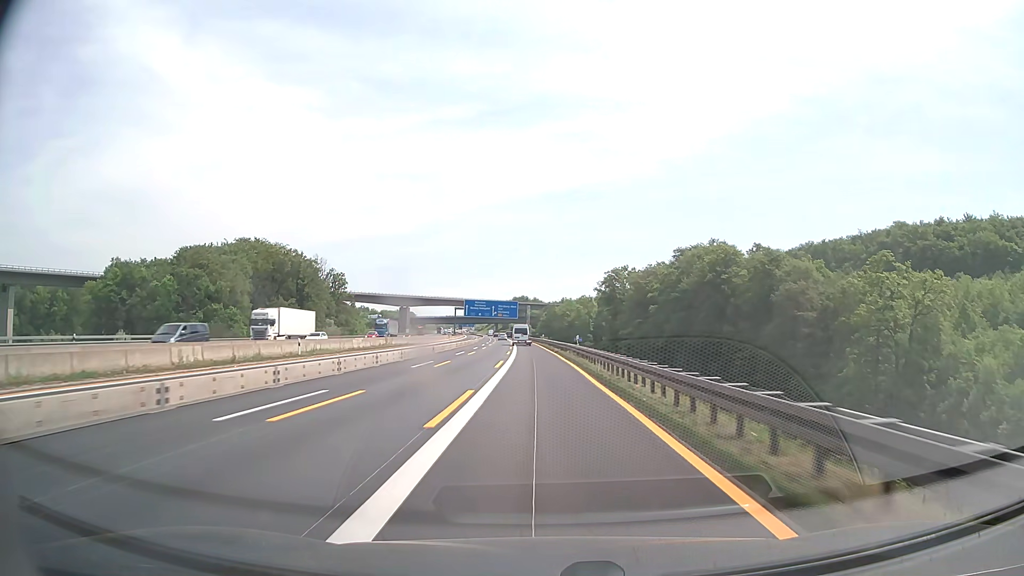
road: motorway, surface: asphalt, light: Day
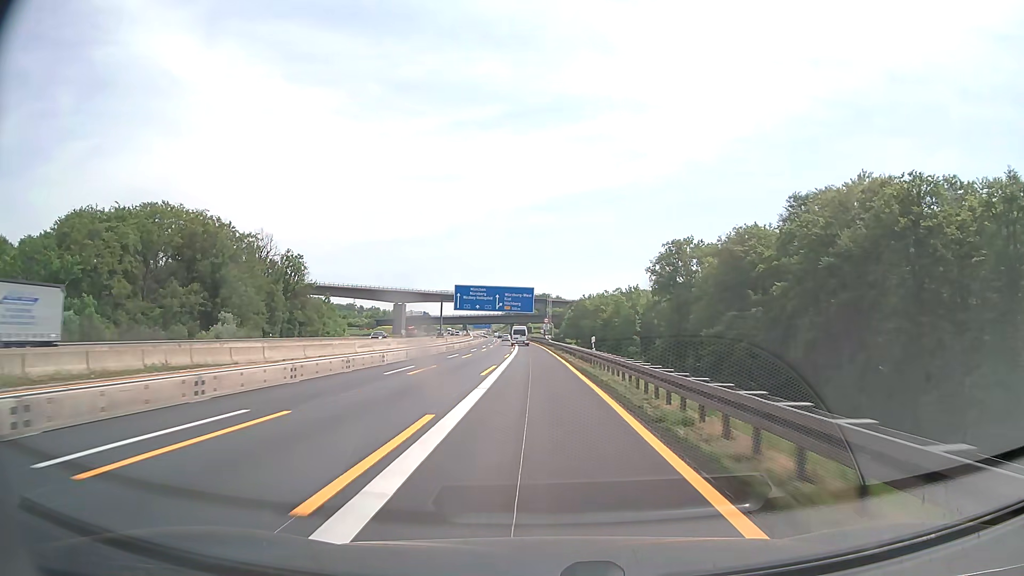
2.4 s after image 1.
(-1.0, +58.6) m; -2°
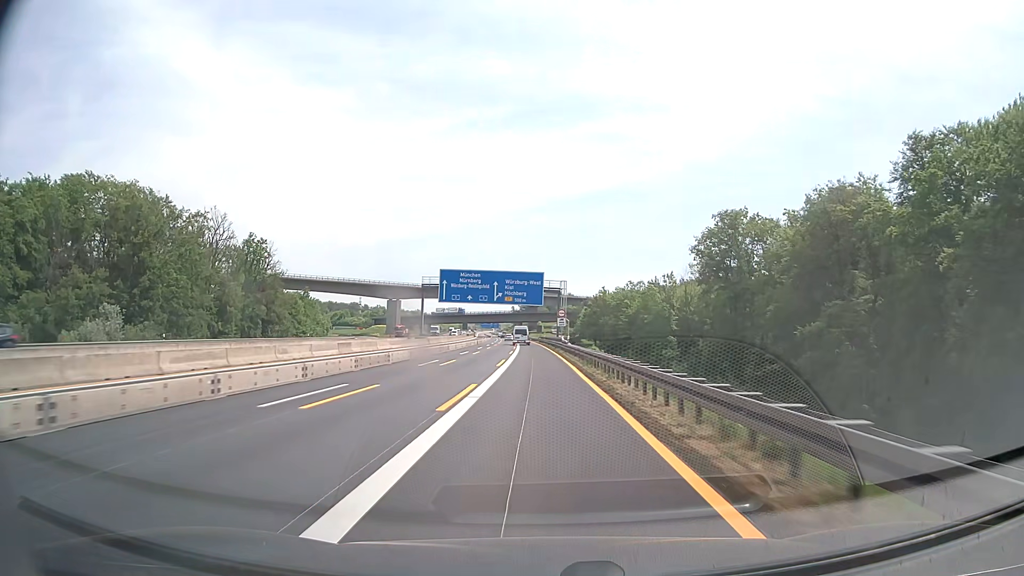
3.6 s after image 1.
(-0.3, +29.3) m; -1°
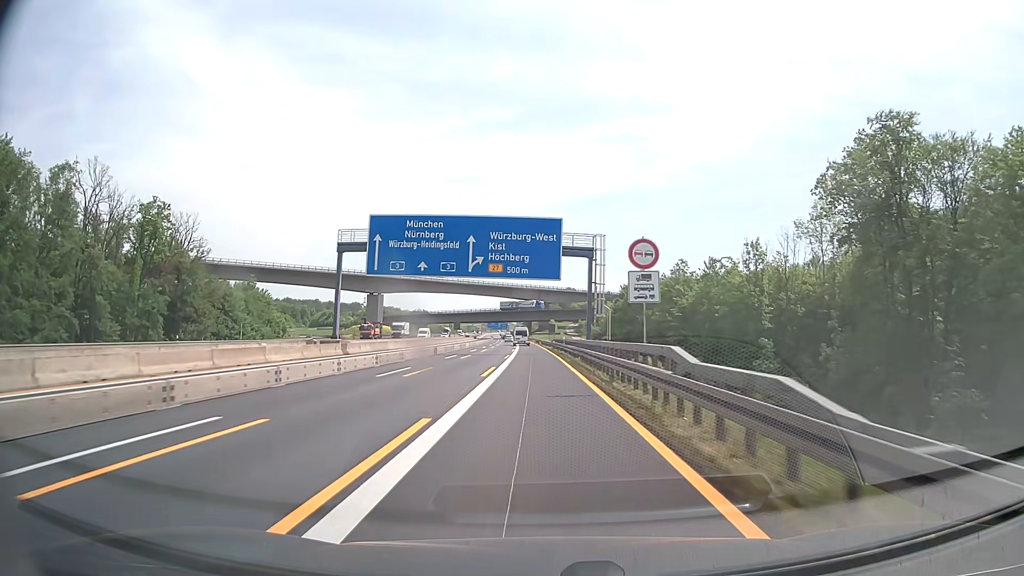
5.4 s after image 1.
(-0.5, +44.0) m; -1°
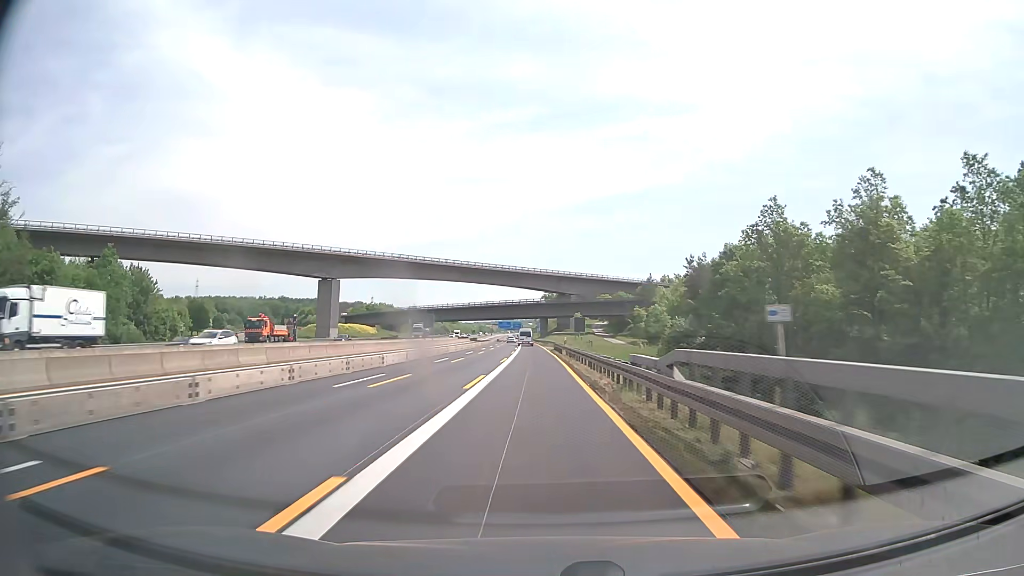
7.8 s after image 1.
(-0.5, +58.8) m; -1°
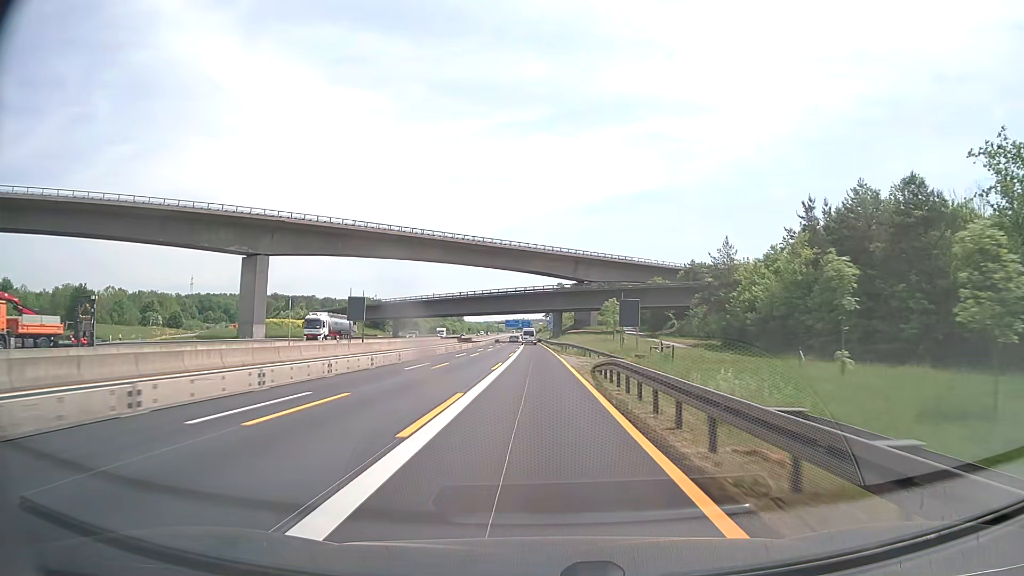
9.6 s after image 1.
(-0.4, +44.3) m; -1°
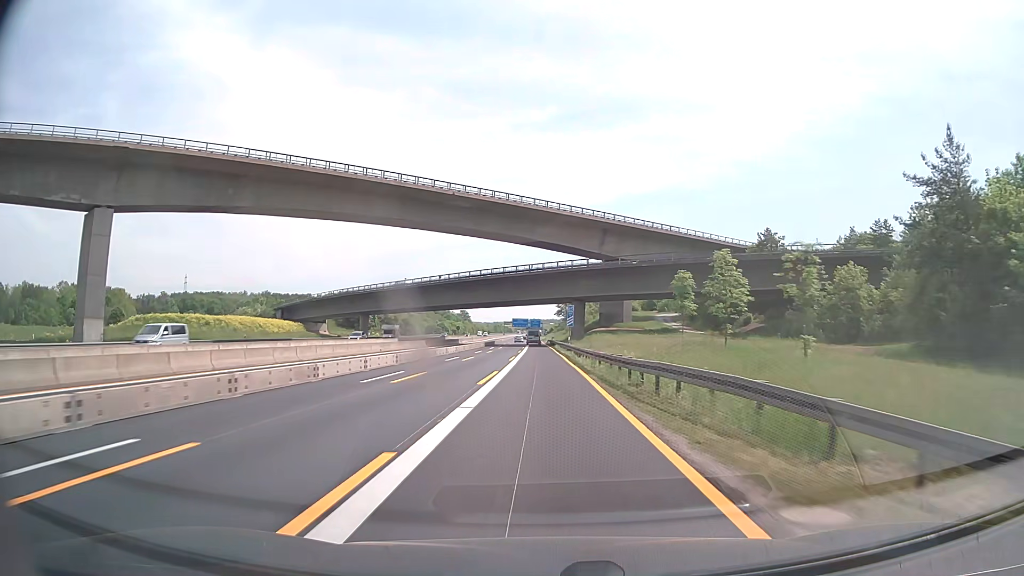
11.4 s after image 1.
(-0.4, +43.9) m; -1°
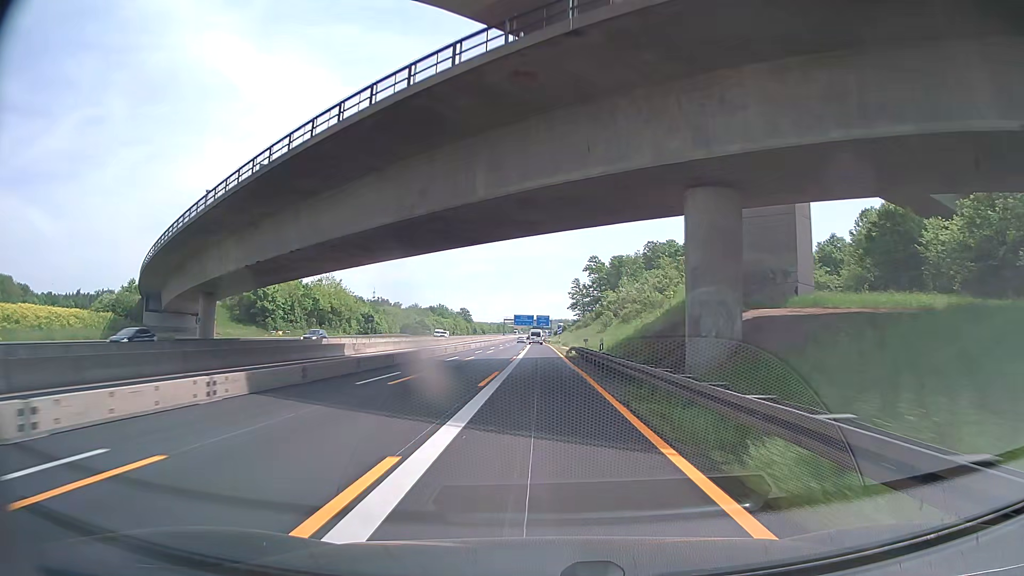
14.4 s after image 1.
(-0.6, +73.0) m; -1°
(0, +10) (0, +20) (0, +30) (0, +40) (0, +50) (0, +60) (0, +70) (0, +80) (0, +90) (0, +100) m
